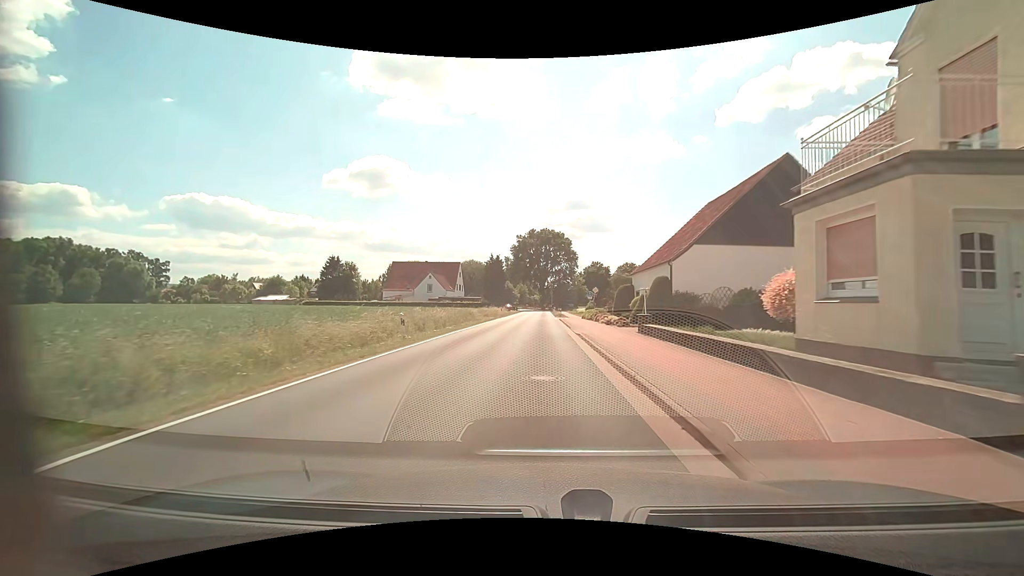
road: tertiary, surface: asphalt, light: Day
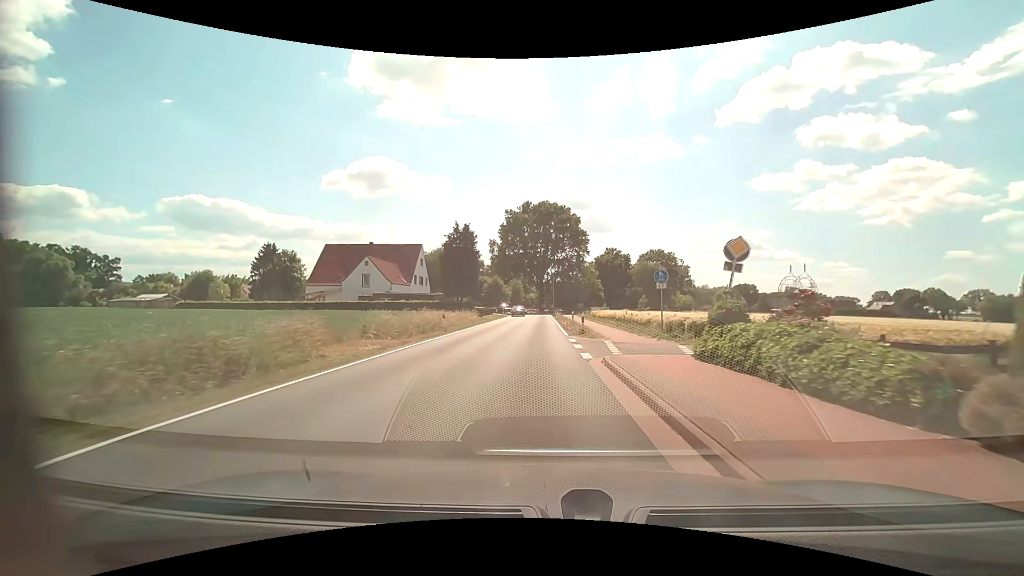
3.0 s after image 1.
(+0.1, +35.5) m; 0°
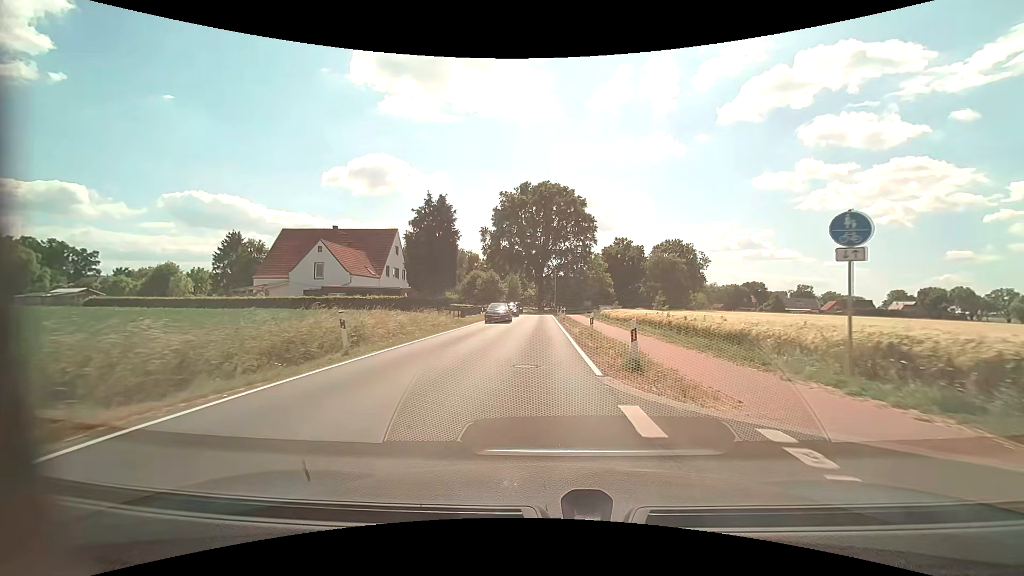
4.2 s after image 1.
(0.0, +13.6) m; 0°
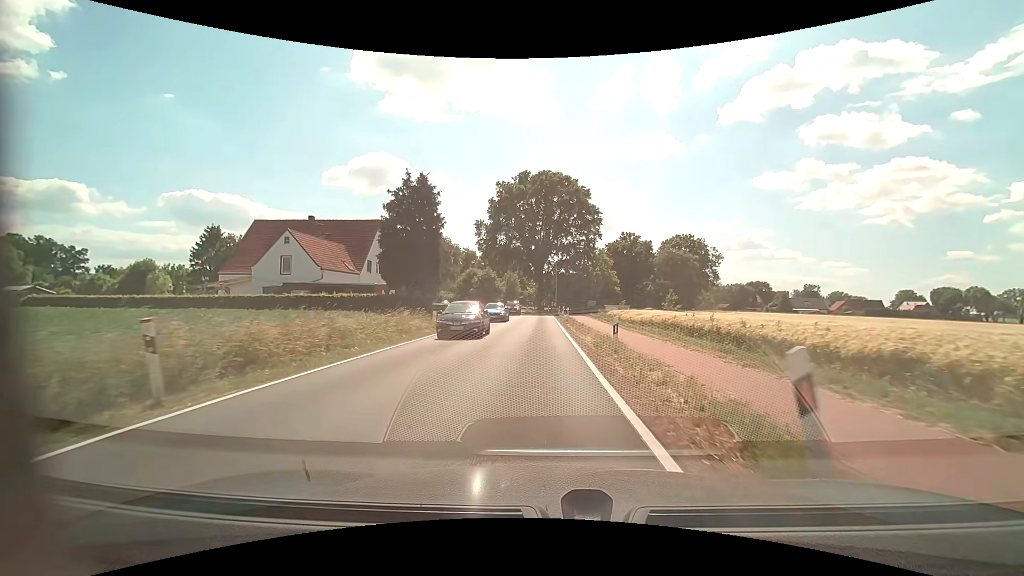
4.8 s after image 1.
(0.0, +6.7) m; 0°
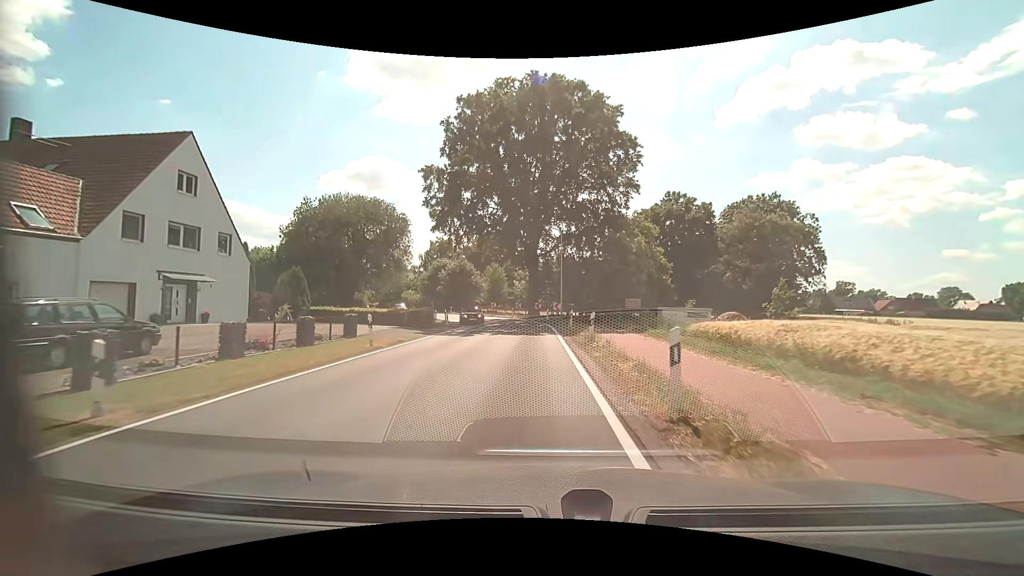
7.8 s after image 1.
(+0.2, +32.4) m; +1°
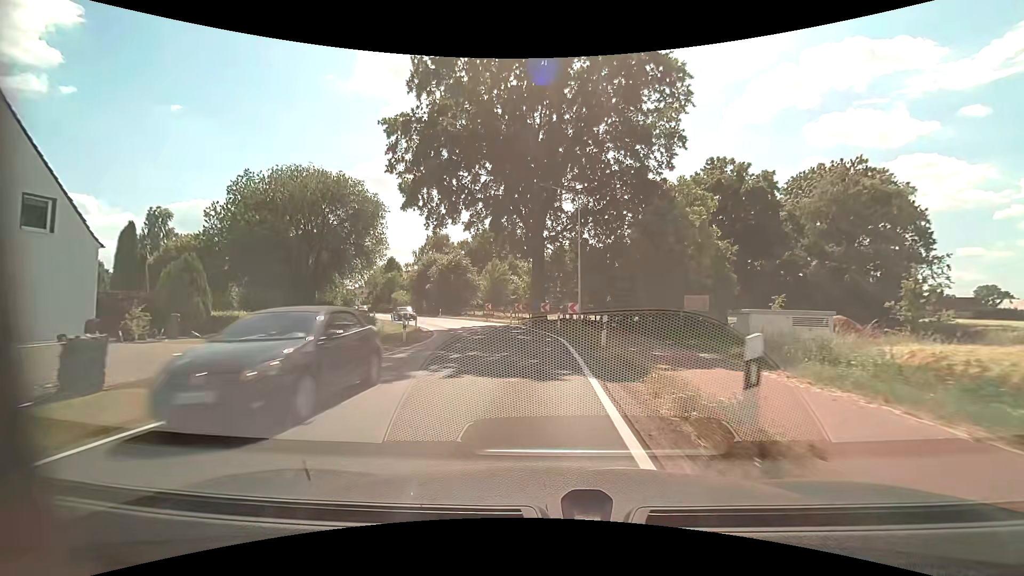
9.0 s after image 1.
(-0.1, +12.5) m; -1°
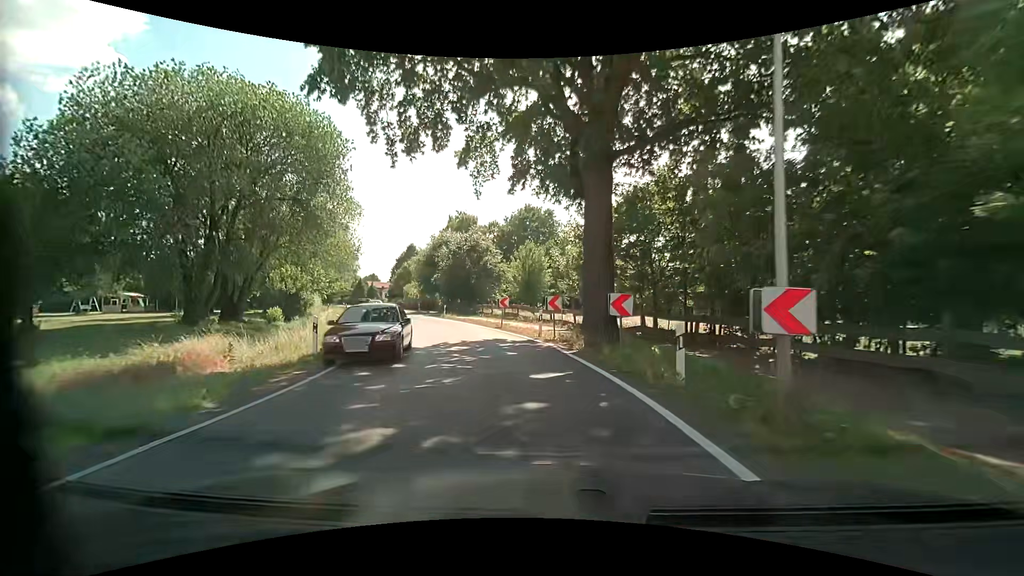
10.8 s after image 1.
(-0.6, +18.4) m; -4°
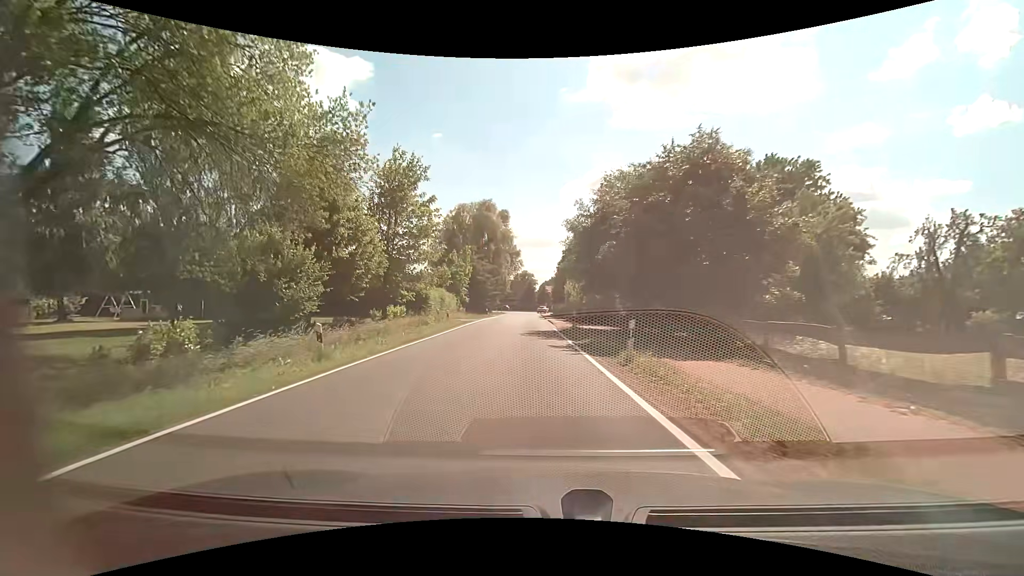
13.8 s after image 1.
(-5.1, +29.0) m; -21°
(0, +10) (-1, +20) (-2, +30) (-2, +40) (-2, +50) (-2, +60) (-3, +70) (-3, +80) (-3, +90) (-4, +100) m
